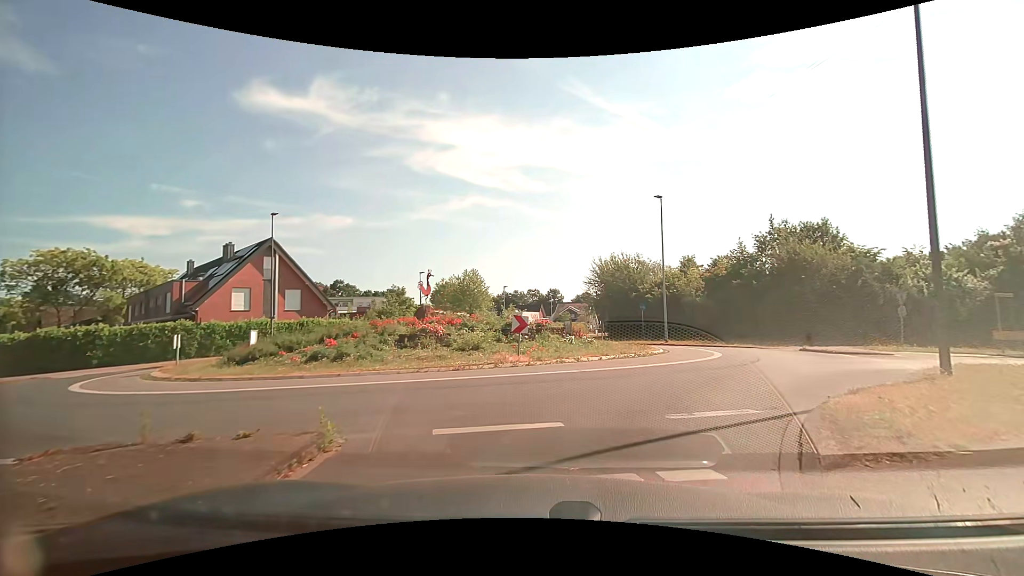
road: tertiary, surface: asphalt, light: Day
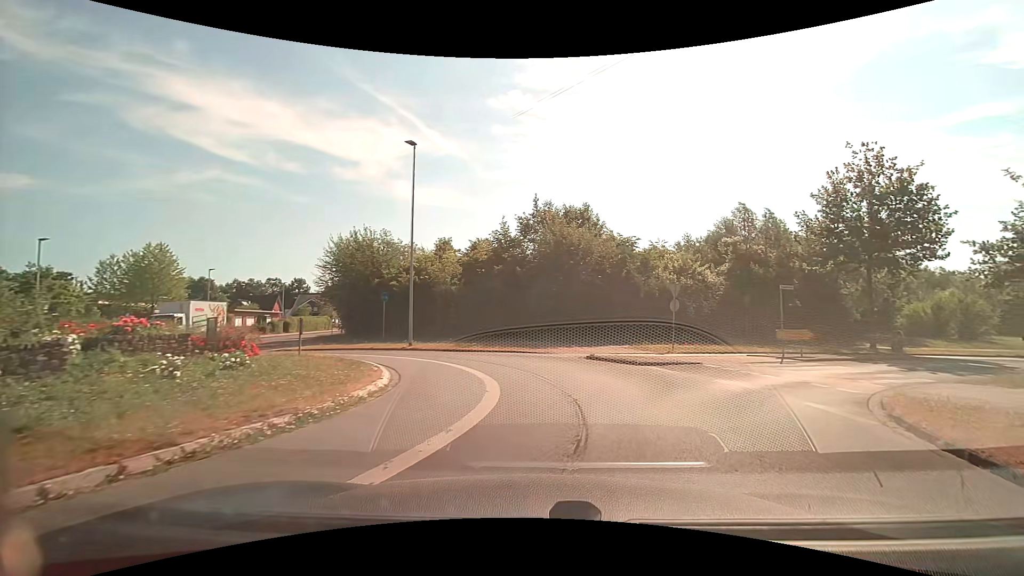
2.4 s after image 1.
(+2.2, +10.4) m; +28°
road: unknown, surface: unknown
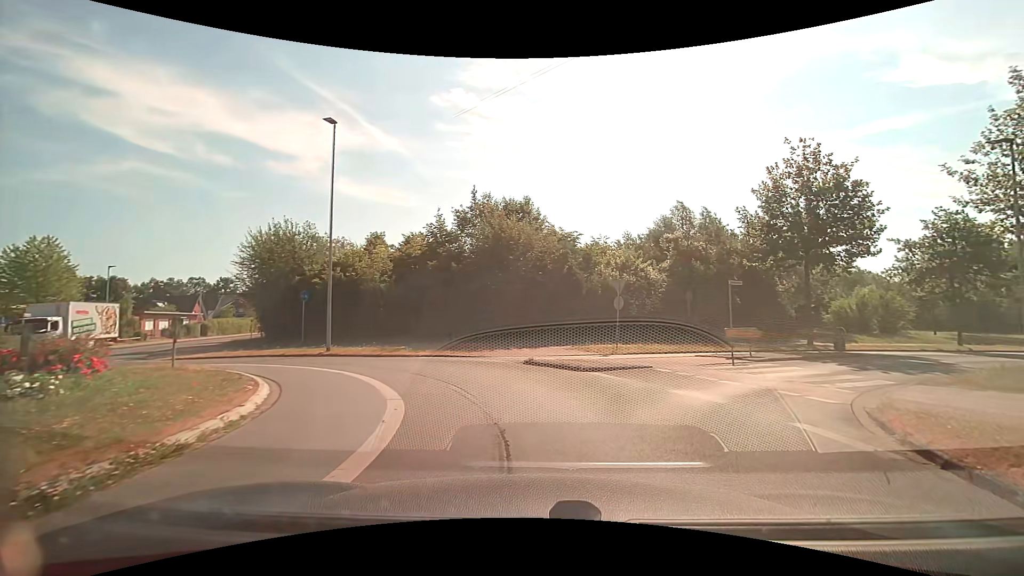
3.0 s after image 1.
(+0.1, +2.2) m; +7°
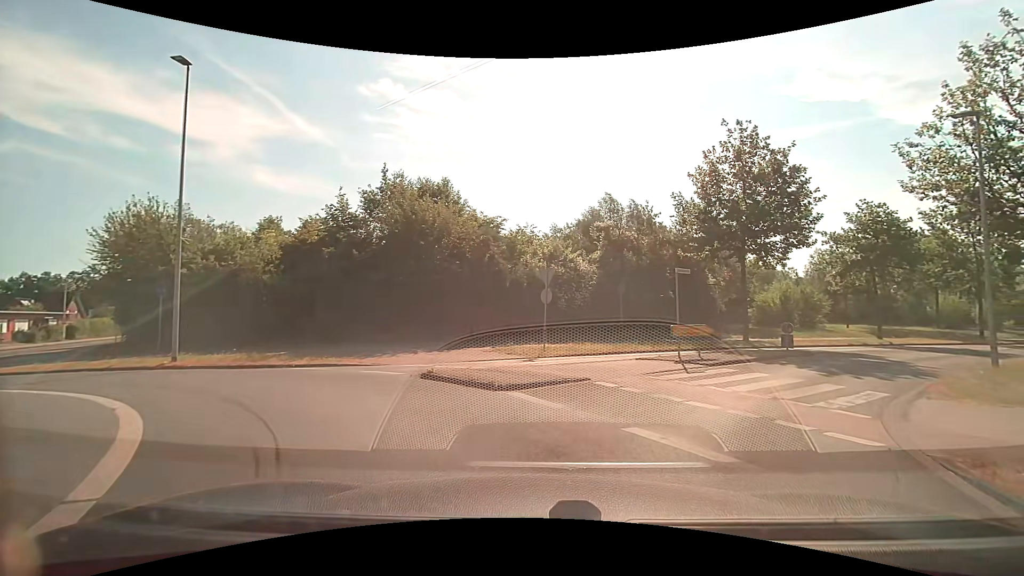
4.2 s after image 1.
(+0.3, +3.8) m; +8°
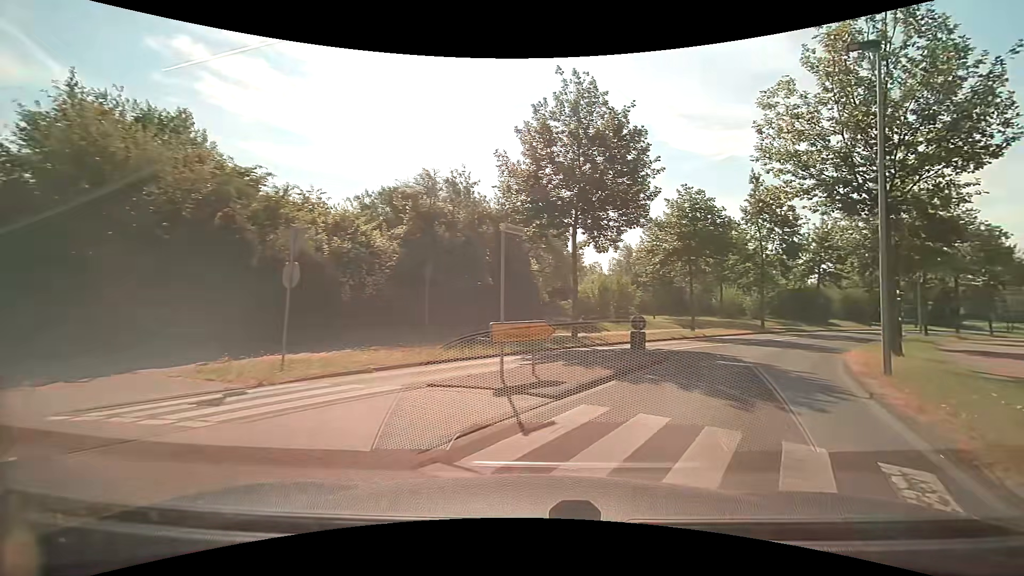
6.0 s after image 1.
(+1.1, +7.3) m; +20°
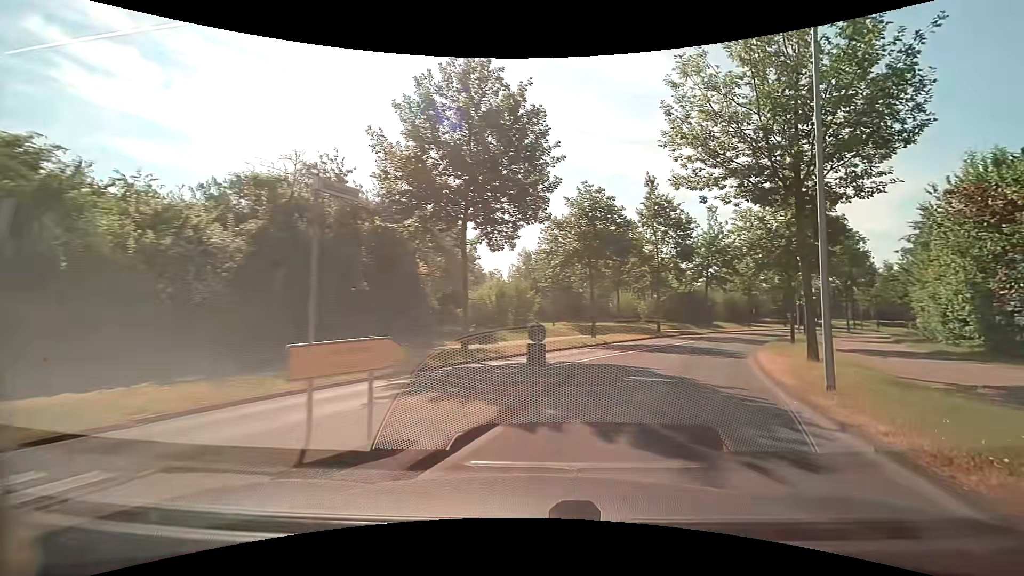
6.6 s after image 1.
(+0.4, +3.4) m; +11°
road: tertiary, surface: asphalt
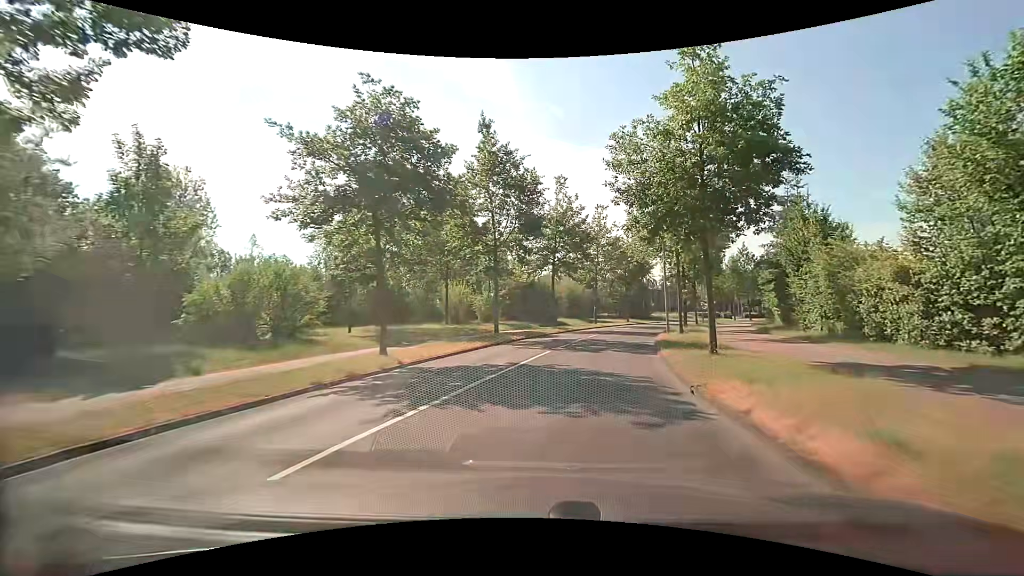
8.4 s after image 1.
(+2.7, +12.6) m; +17°
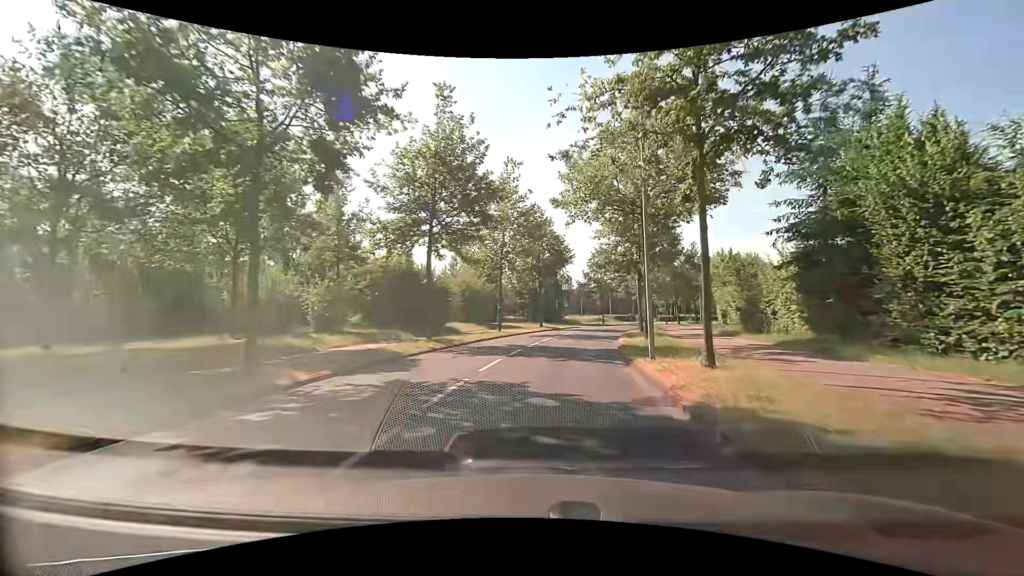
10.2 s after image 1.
(+1.9, +16.6) m; +11°
(0, +10) (+1, +20) (+3, +30) (+5, +40) (+8, +49) (+12, +58) (+16, +68) (+21, +76) (+26, +85) (+32, +93) m
